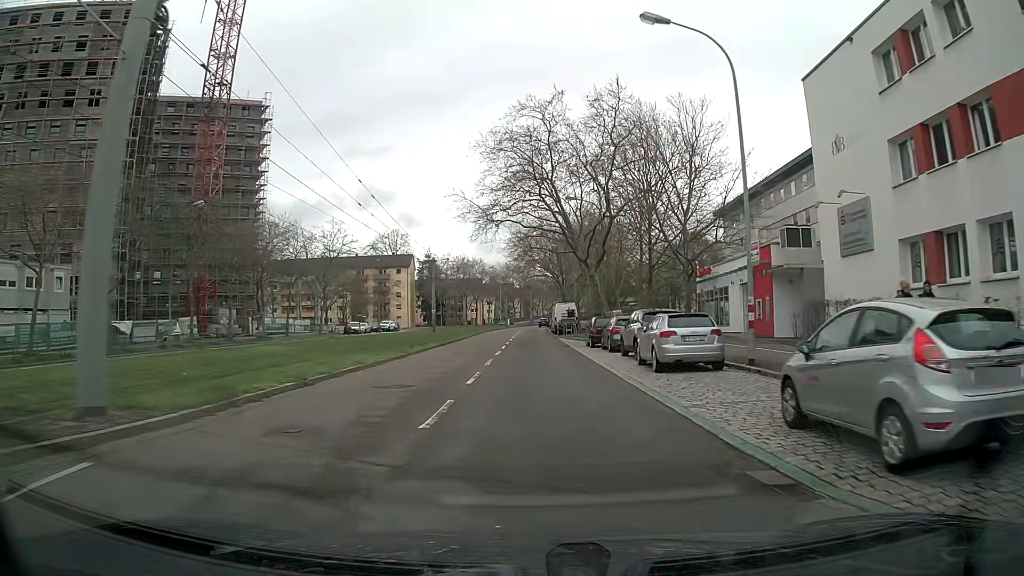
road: tertiary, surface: asphalt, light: Day
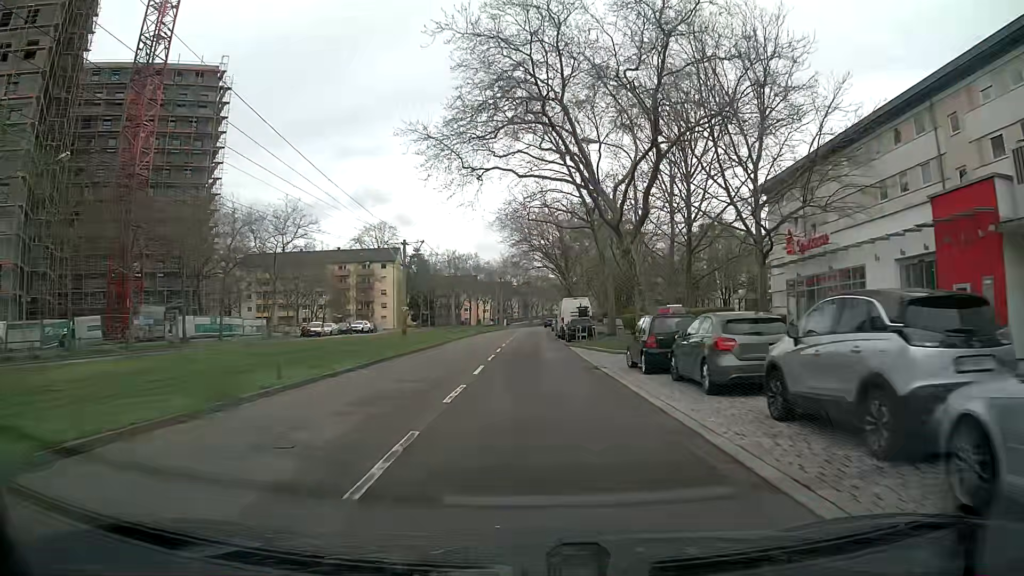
(0.0, +15.1) m; 0°
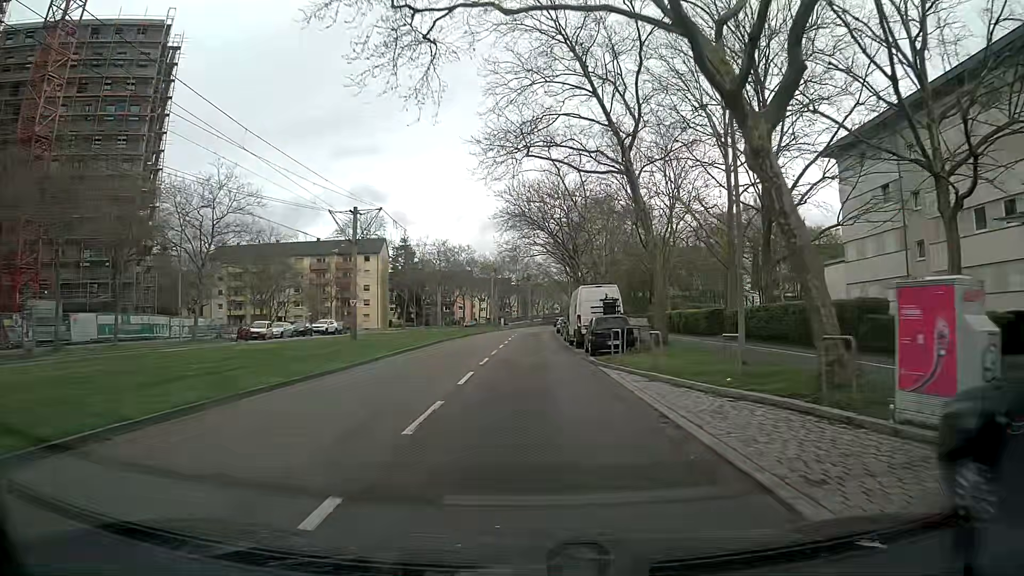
(0.0, +15.1) m; 0°
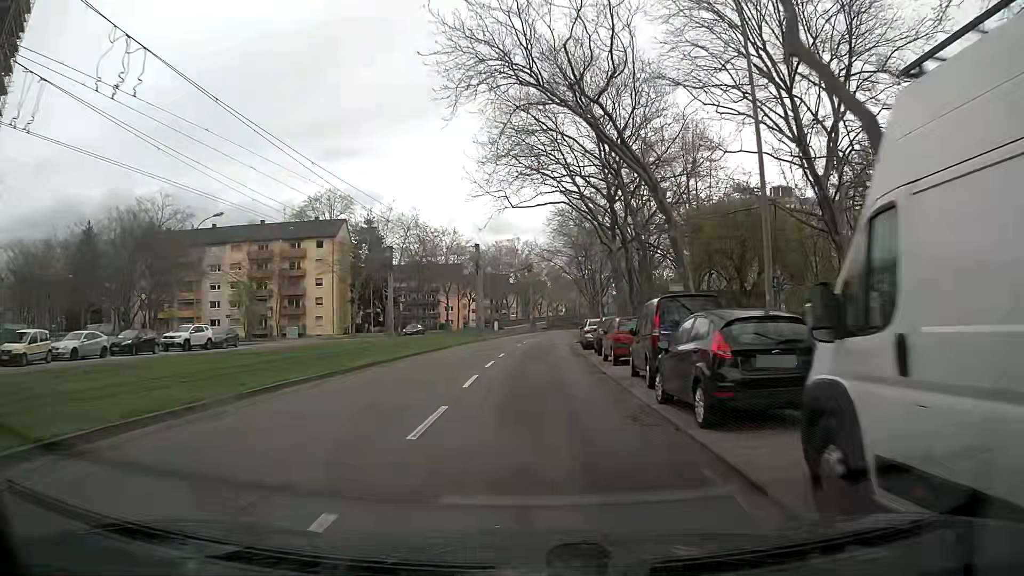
(+0.2, +30.1) m; +1°
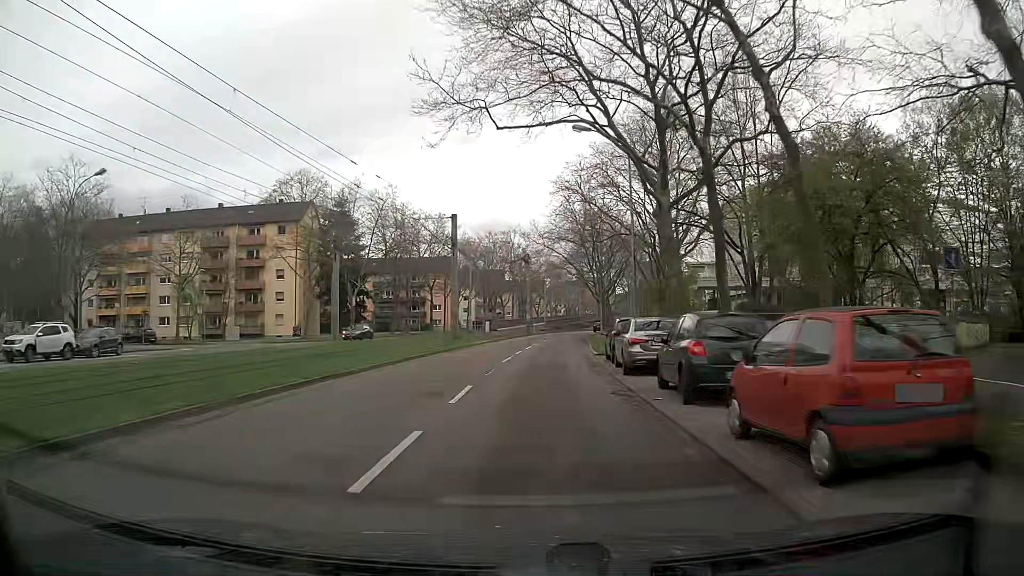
(0.0, +15.0) m; +1°
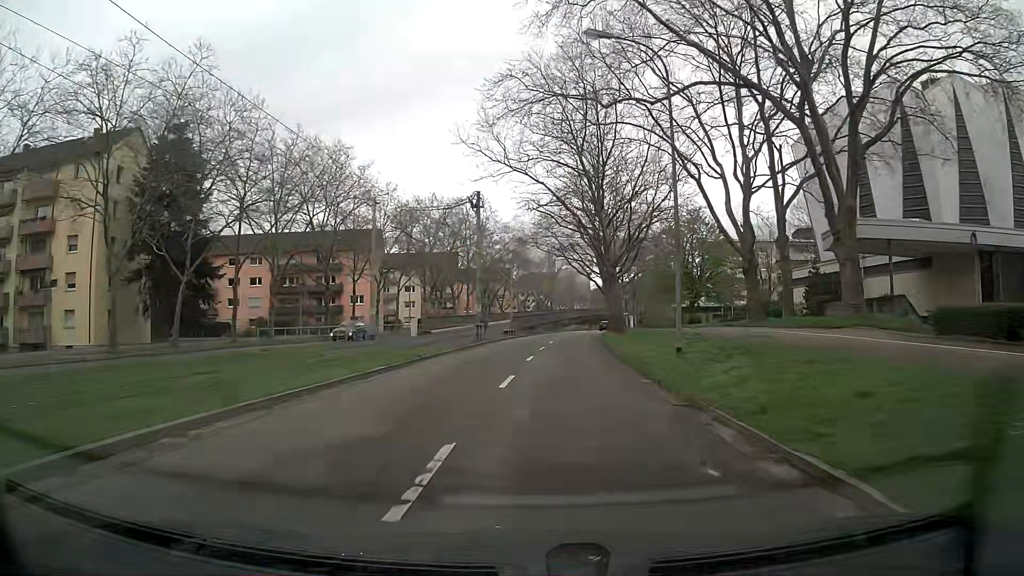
(+0.3, +37.4) m; +2°
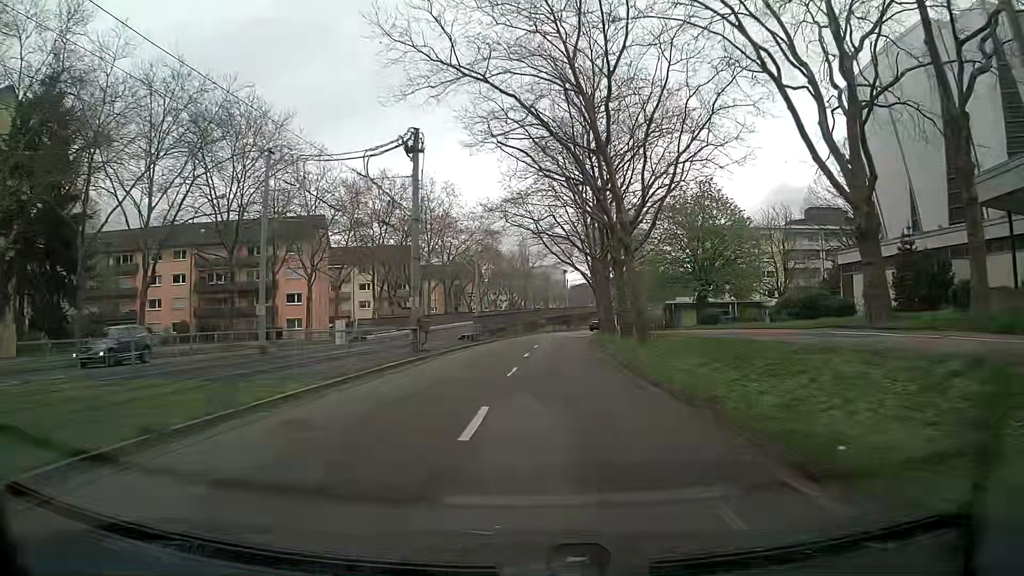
(+0.3, +15.0) m; +2°
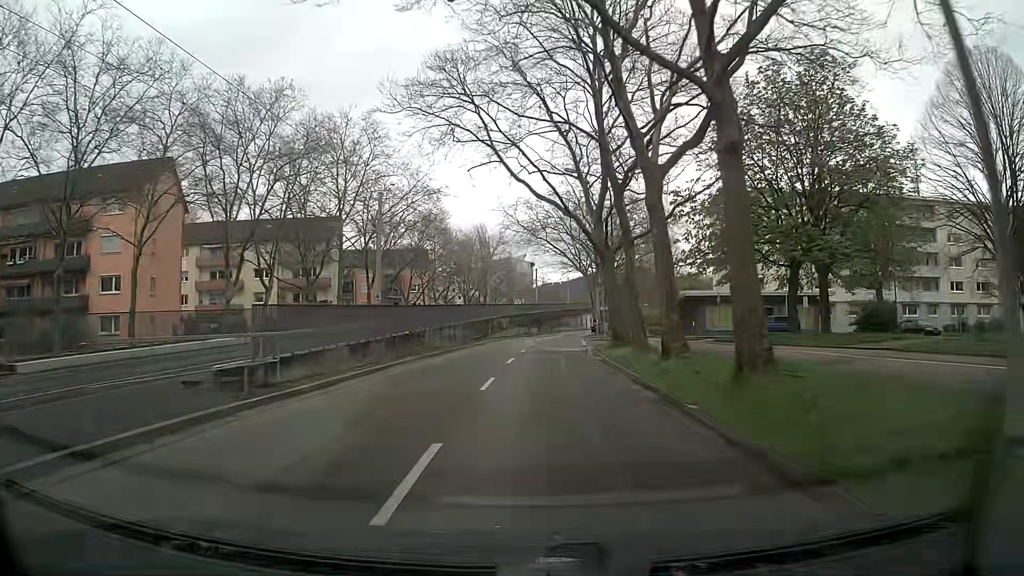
(+0.8, +30.0) m; +2°
(0, +10) (0, +20) (+1, +30) (+2, +40) (+2, +50) (+3, +60) (+4, +70) (+6, +80) (+7, +90) (+9, +99) m
